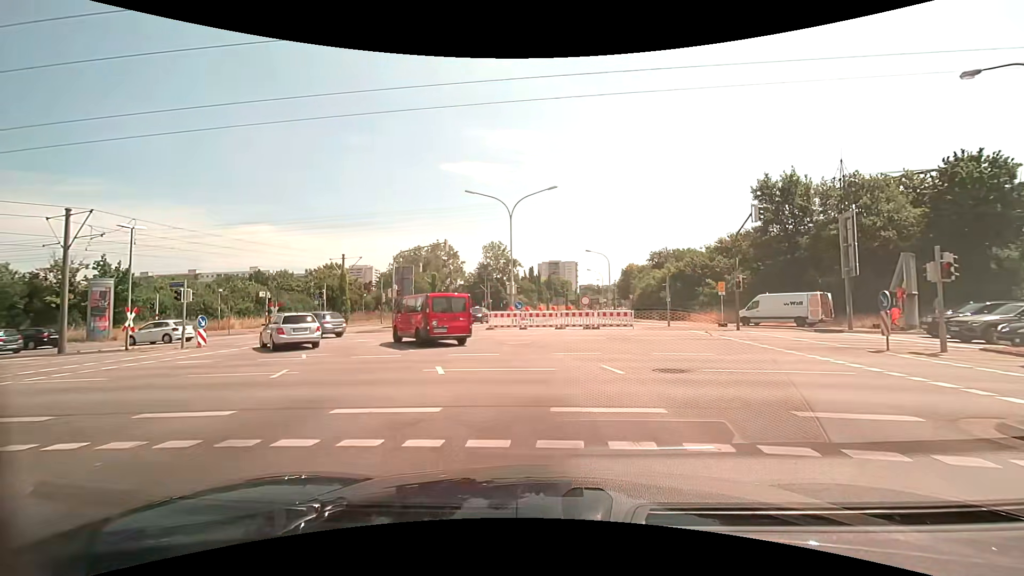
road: secondary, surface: asphalt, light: Day
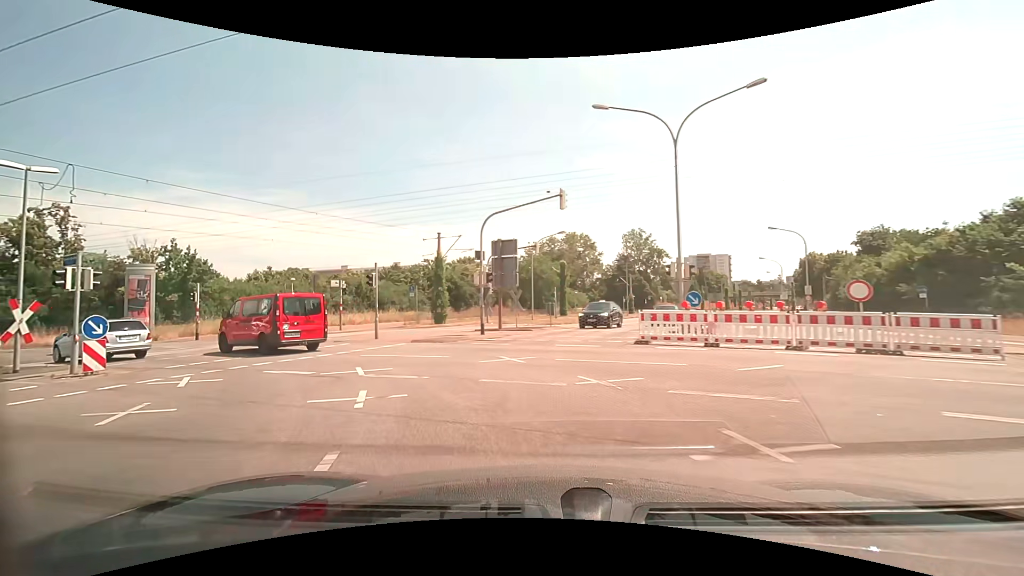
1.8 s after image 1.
(-1.2, +14.2) m; -14°
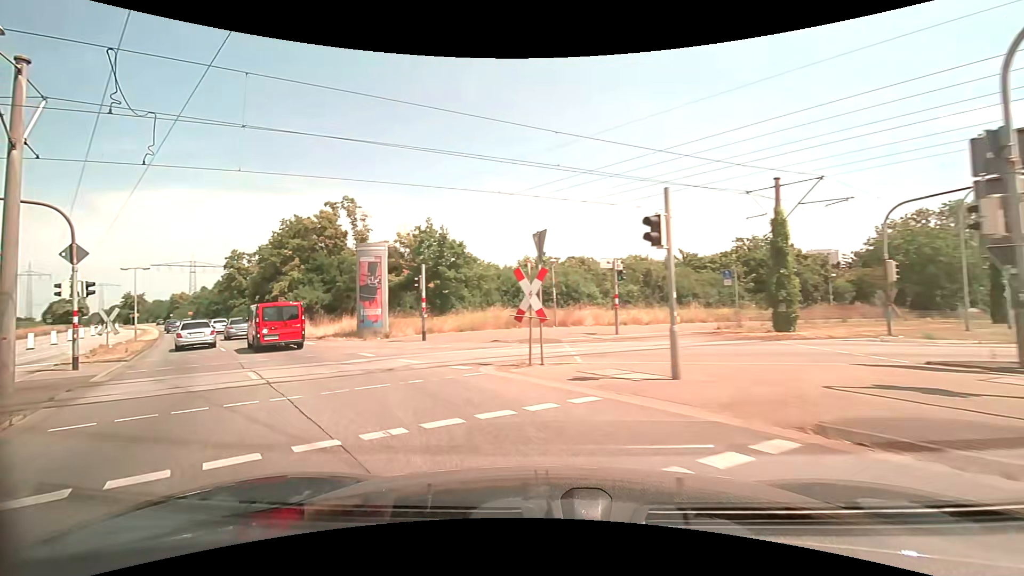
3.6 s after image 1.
(-3.3, +13.2) m; -31°
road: primary
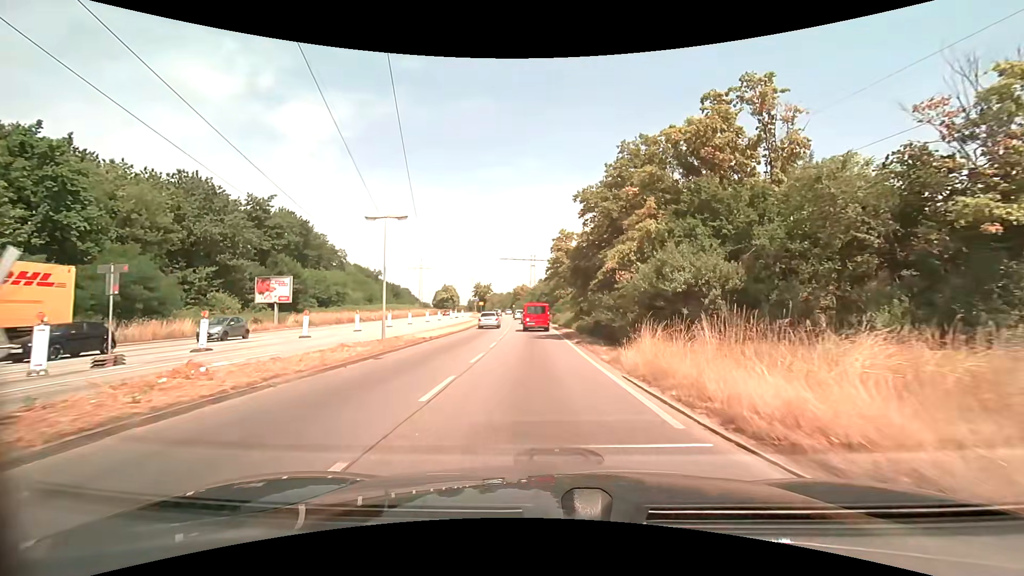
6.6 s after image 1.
(-11.6, +21.2) m; -40°
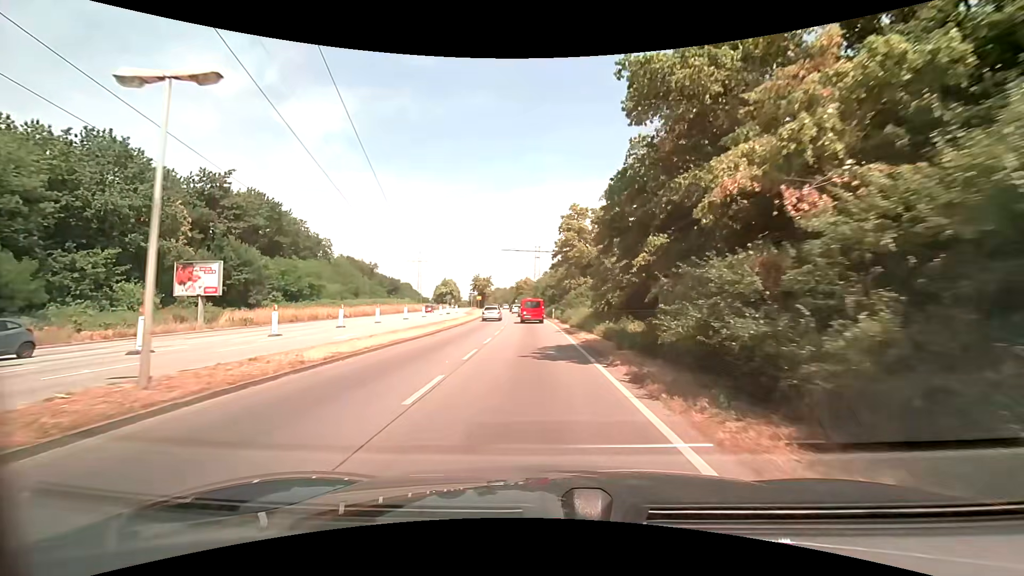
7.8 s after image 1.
(0.0, +12.9) m; 0°
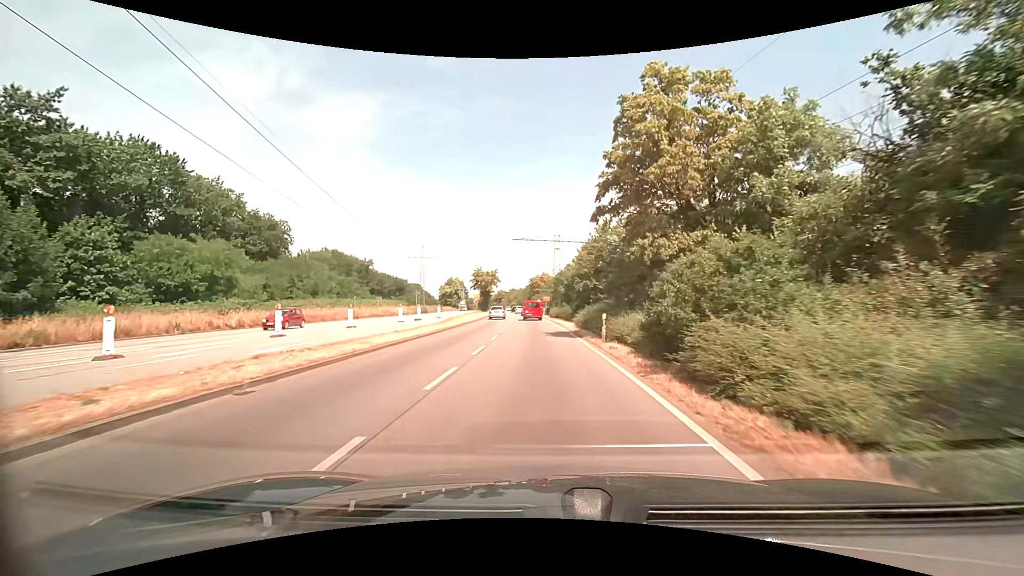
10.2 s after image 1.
(-0.7, +29.3) m; -2°
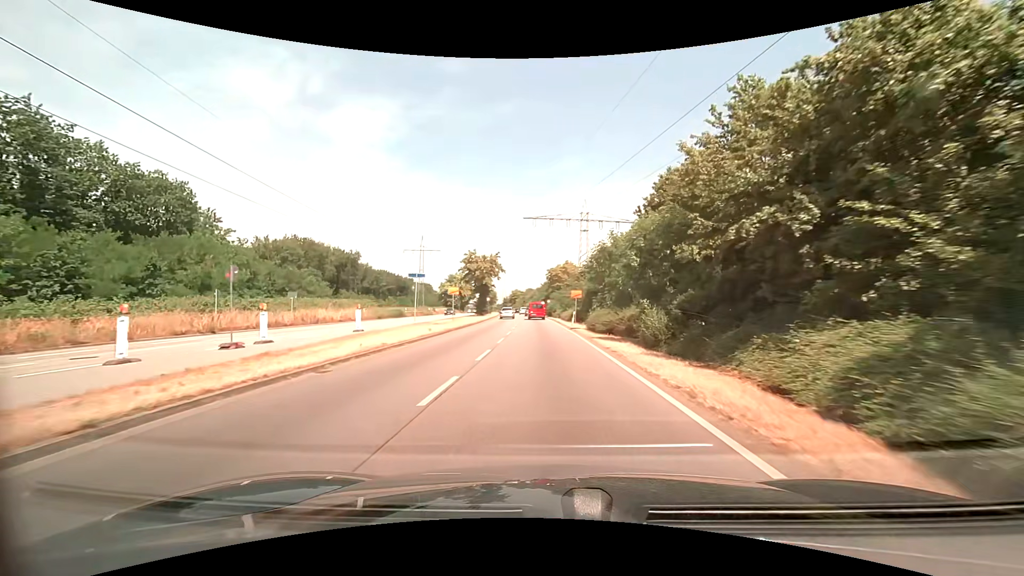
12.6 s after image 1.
(-0.7, +32.0) m; -2°
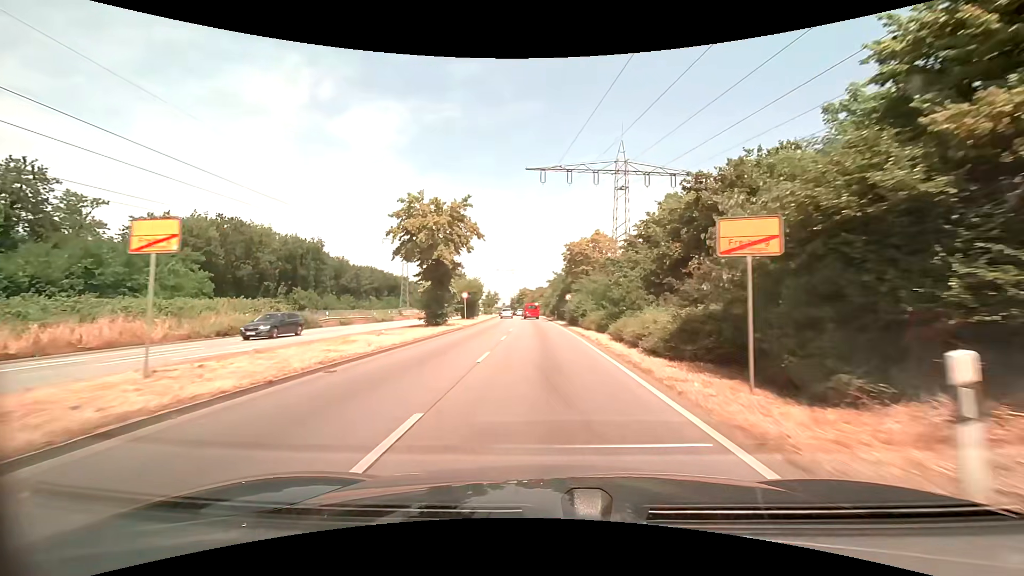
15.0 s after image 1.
(-0.3, +34.0) m; -1°
(0, +10) (0, +20) (0, +30) (-1, +40) (-1, +50) (-2, +60) (-2, +70) (-3, +80) (-4, +90) (-5, +100) m
